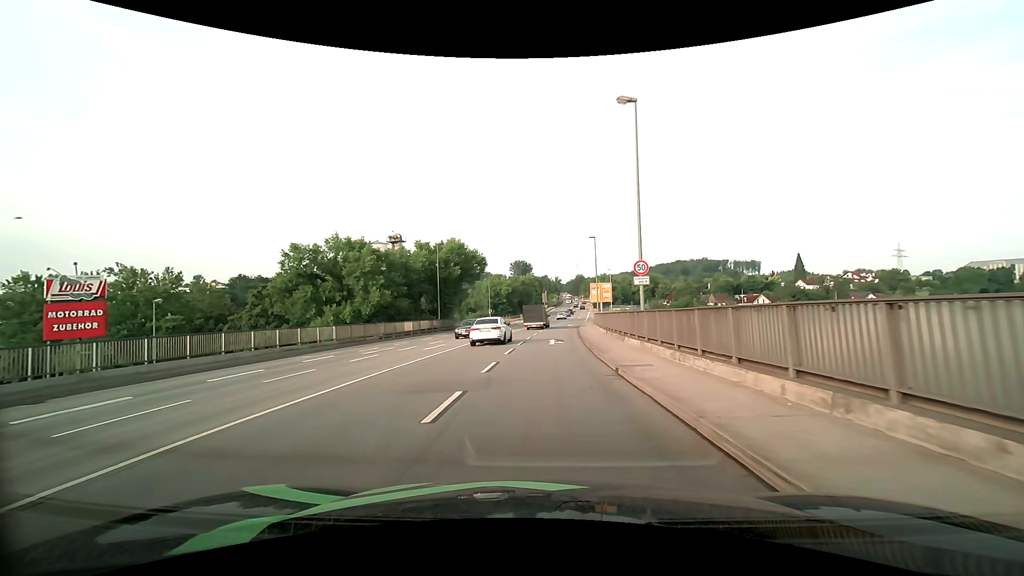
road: primary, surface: asphalt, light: Day
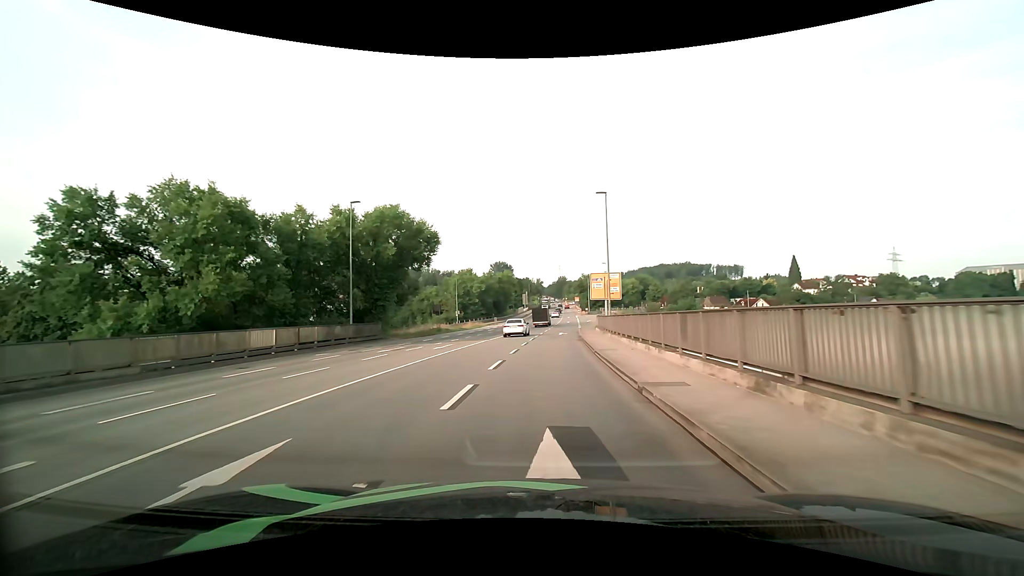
(+0.3, +23.0) m; +2°
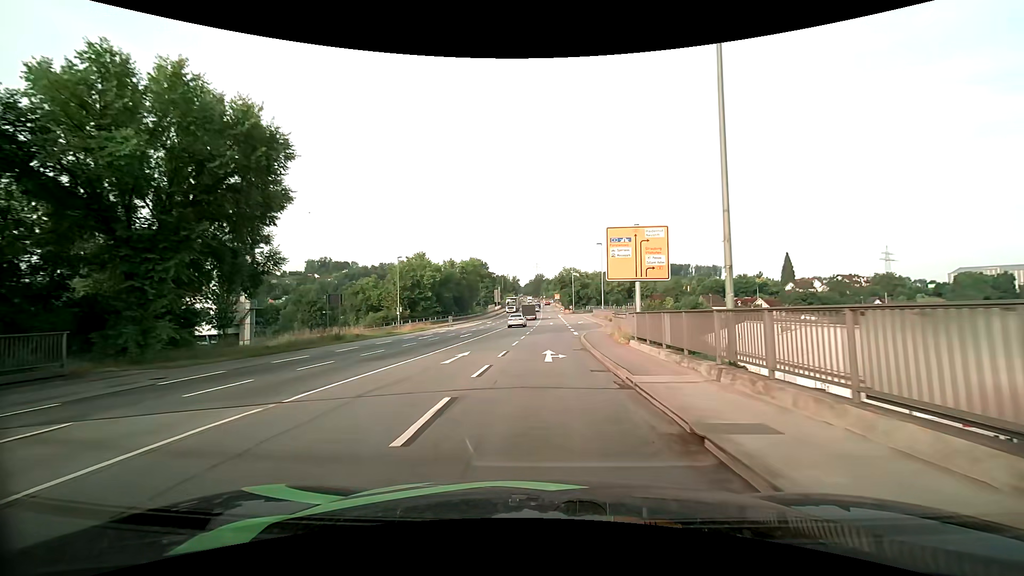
(+0.5, +26.1) m; +3°
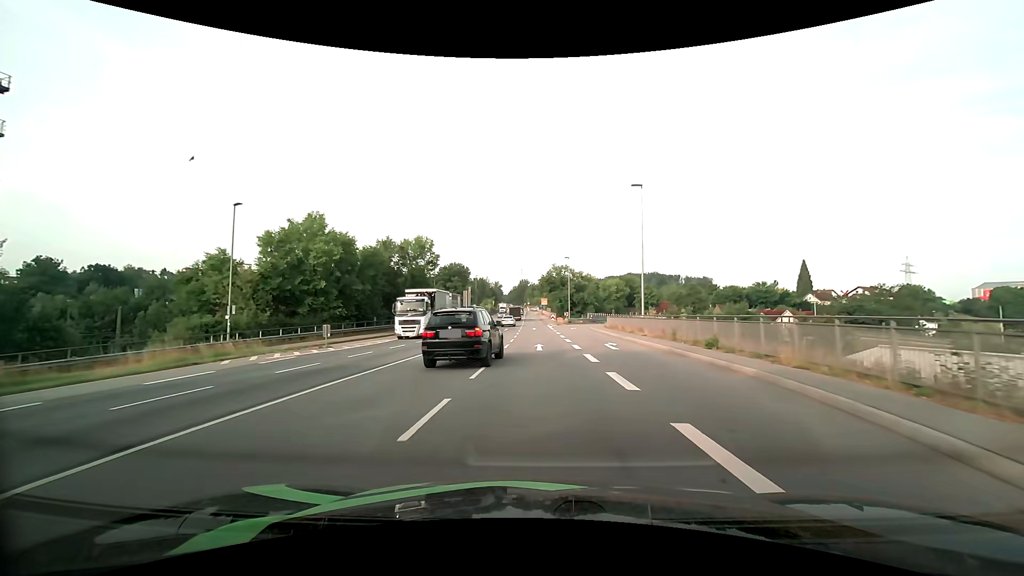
(+0.5, +35.8) m; +2°
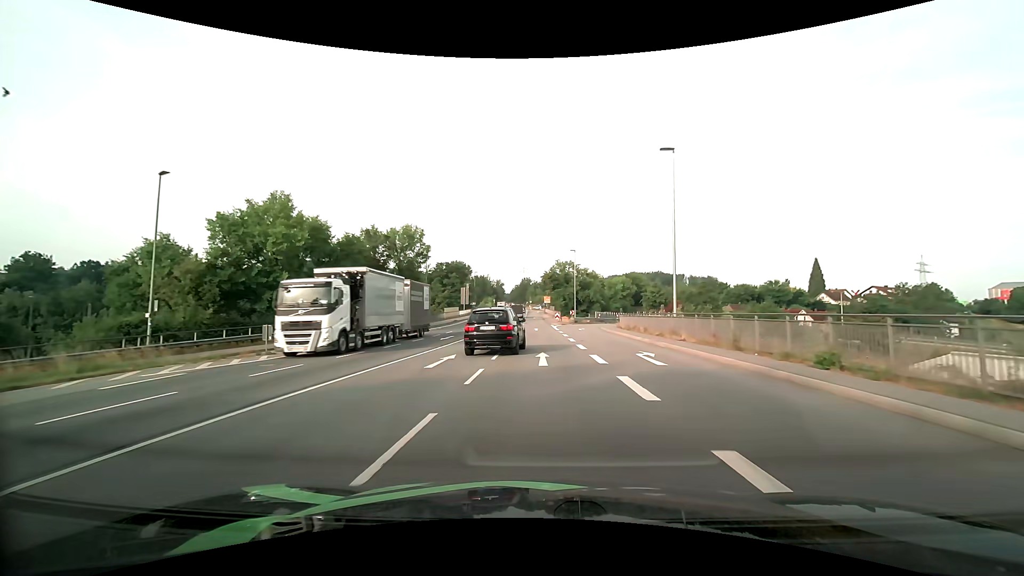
(0.0, +7.5) m; 0°
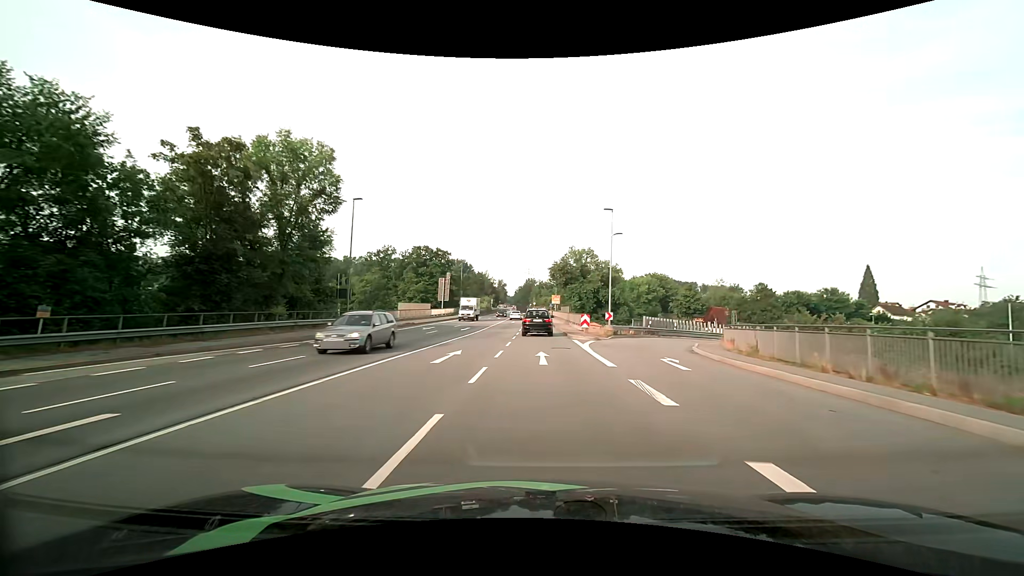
(-0.2, +30.4) m; -1°
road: primary_link
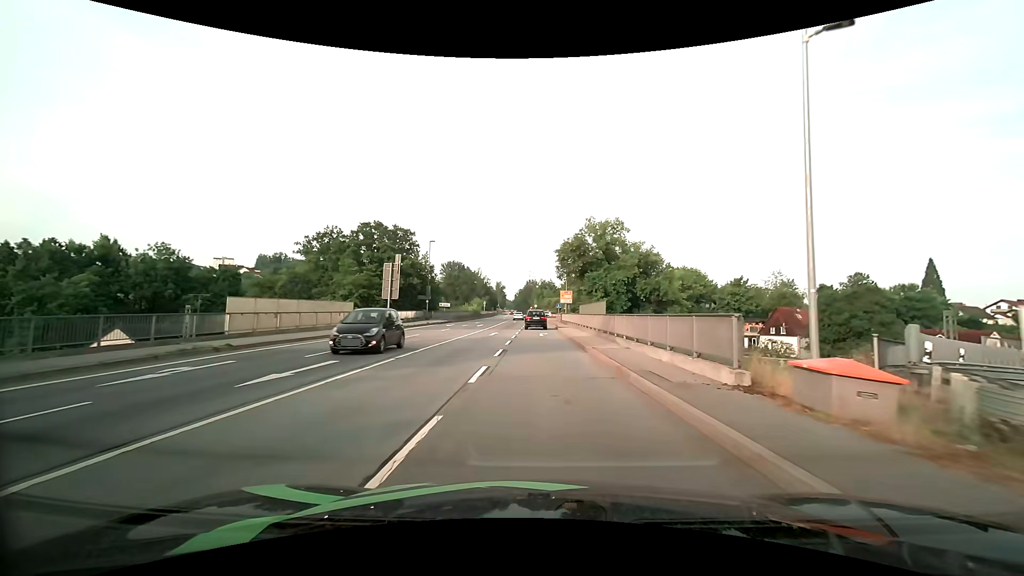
(+0.1, +30.1) m; 0°
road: primary
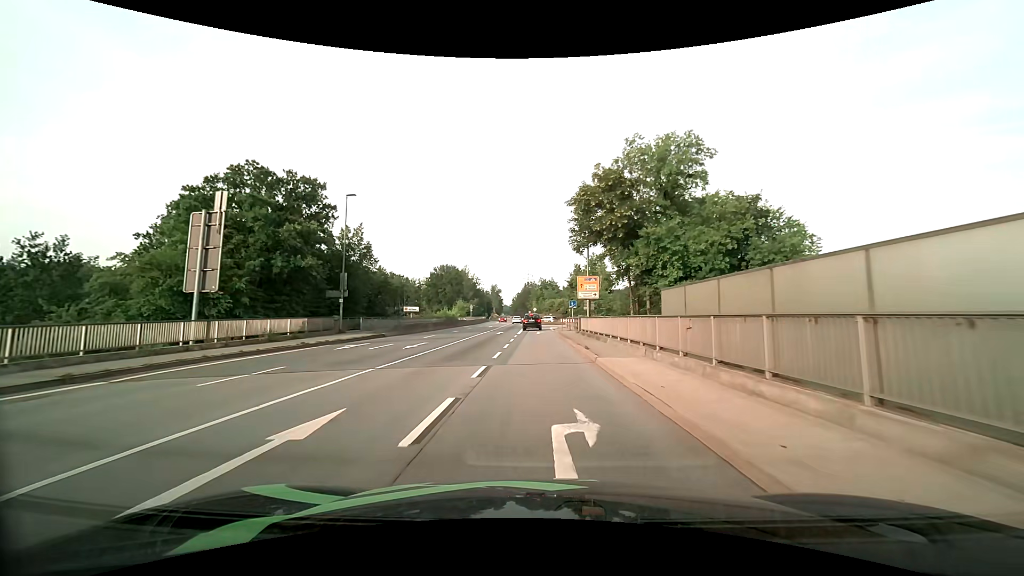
(+0.2, +29.0) m; 0°
(0, +10) (0, +20) (0, +30) (0, +40) (0, +50) (0, +60) (+1, +70) (+6, +79) (+13, +85) (+23, +89) m
